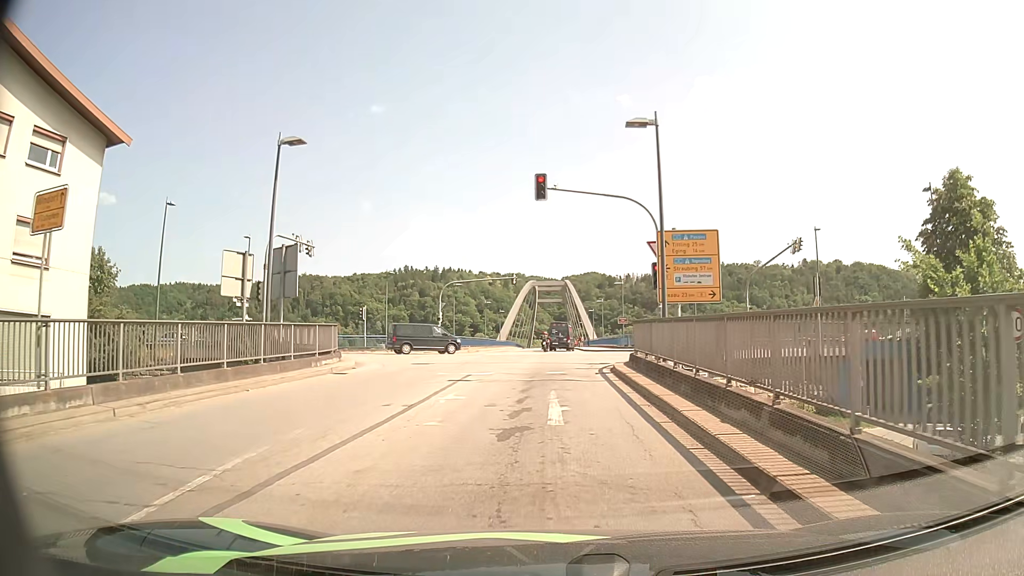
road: tertiary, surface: asphalt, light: Day
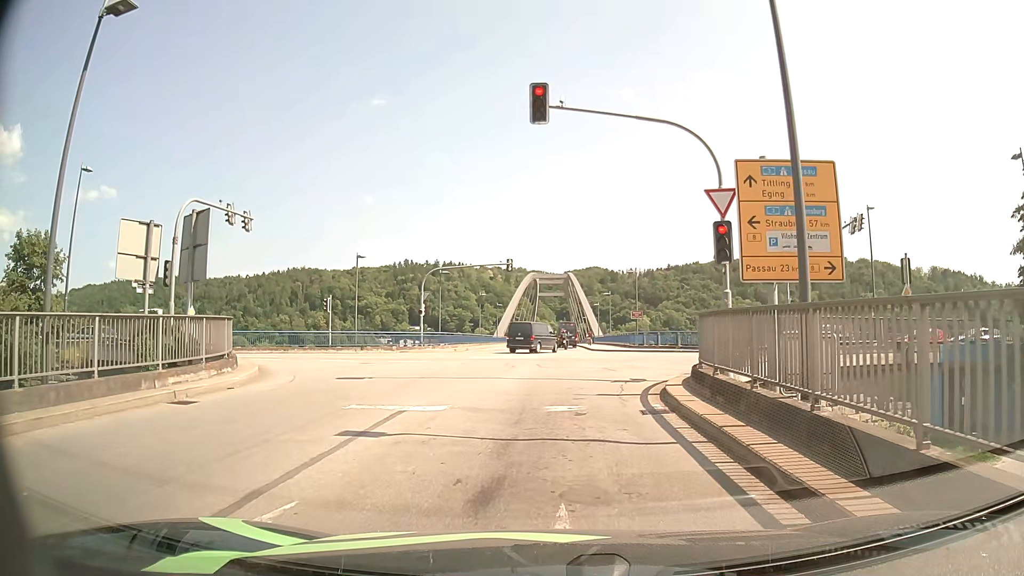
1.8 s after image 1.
(-0.1, +8.9) m; -1°
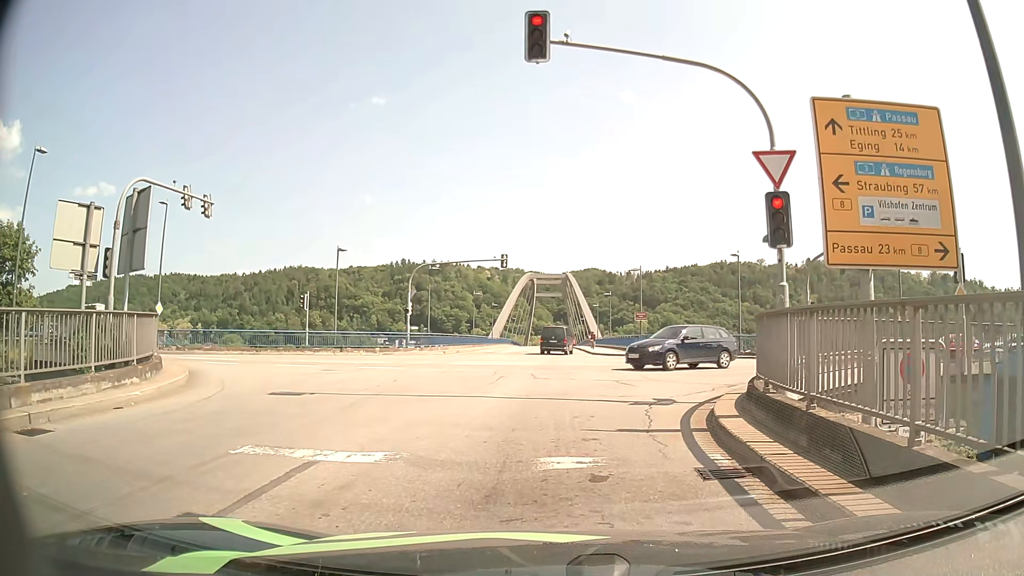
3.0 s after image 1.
(0.0, +3.8) m; 0°
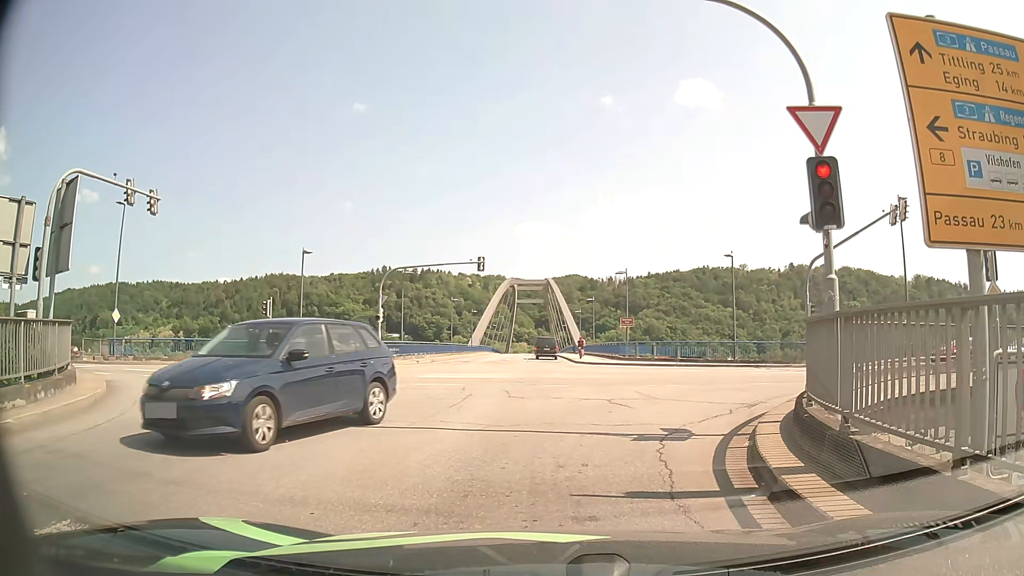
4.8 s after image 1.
(+0.1, +2.8) m; +1°
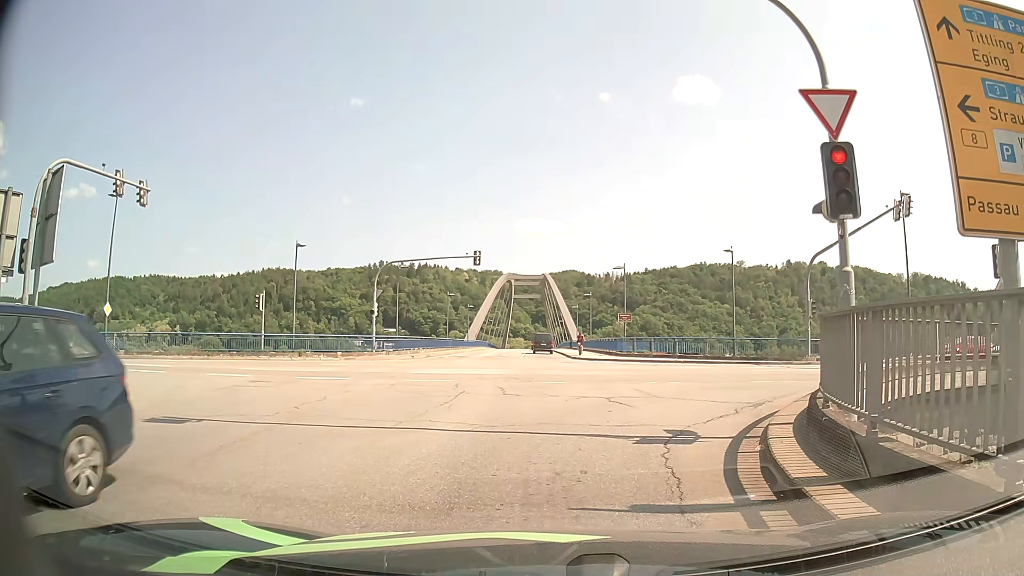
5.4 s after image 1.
(0.0, +0.6) m; 0°
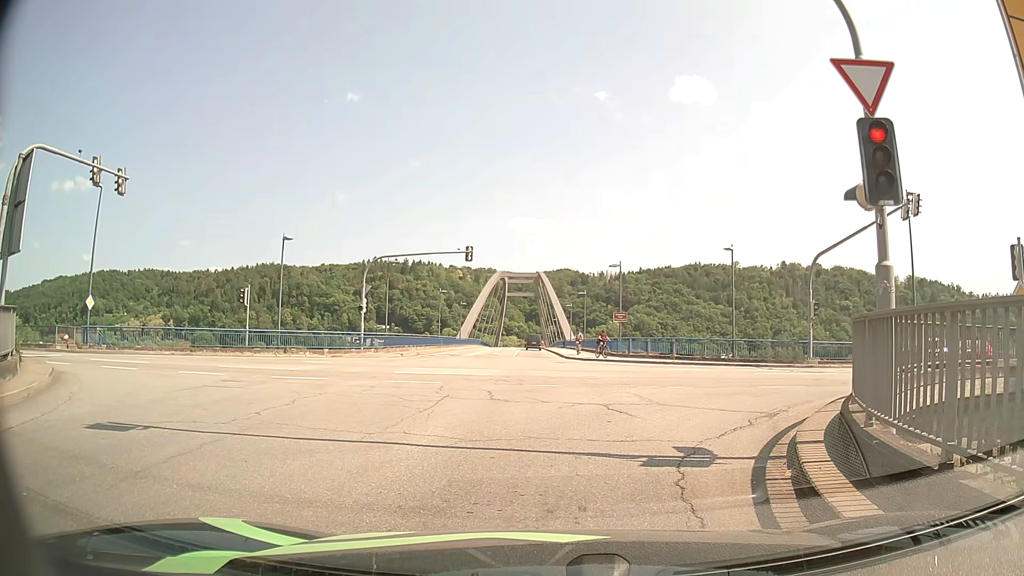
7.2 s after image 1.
(0.0, +1.2) m; 0°
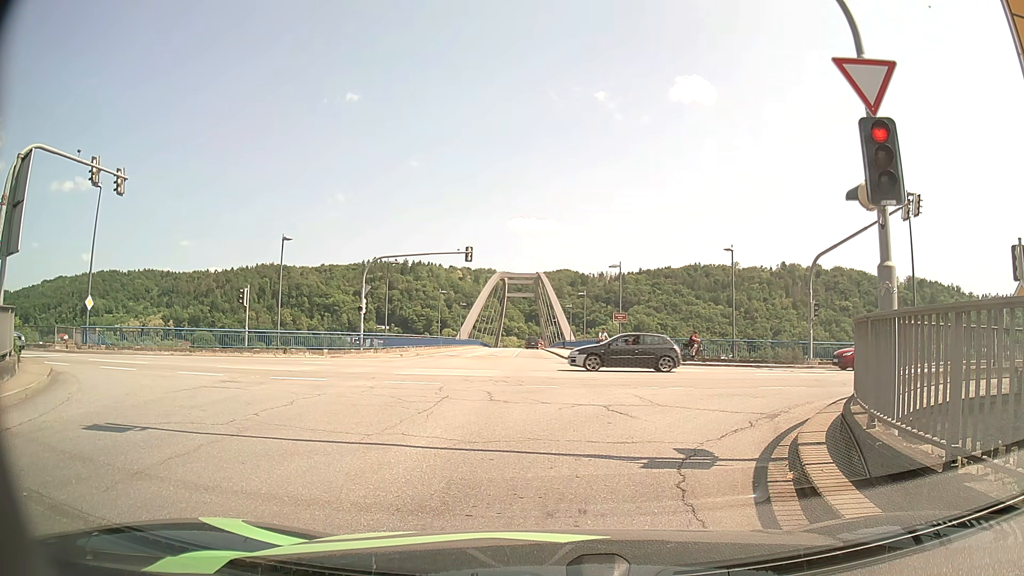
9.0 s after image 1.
(0.0, +0.1) m; 0°
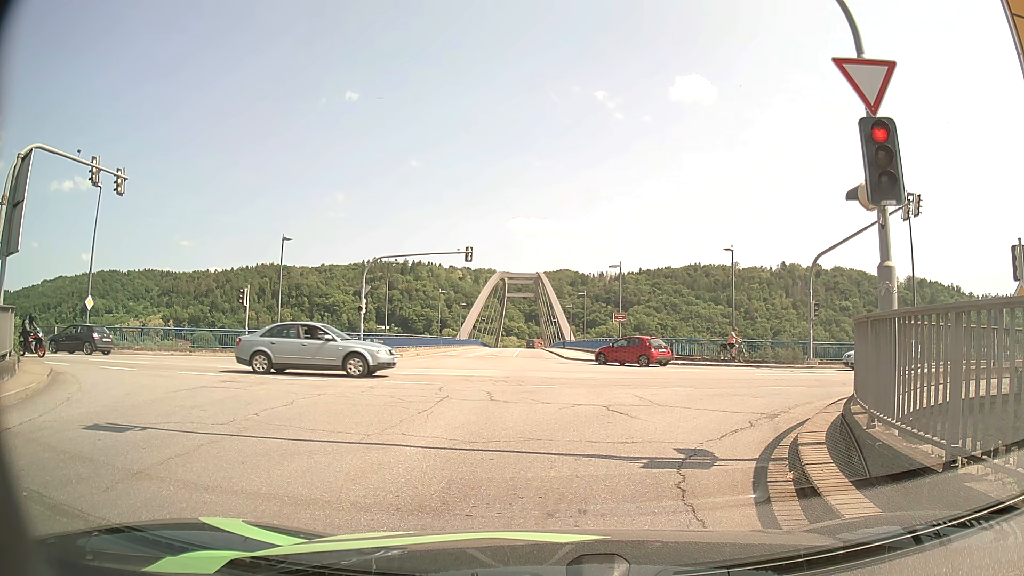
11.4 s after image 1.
(0.0, 0.0) m; 0°
